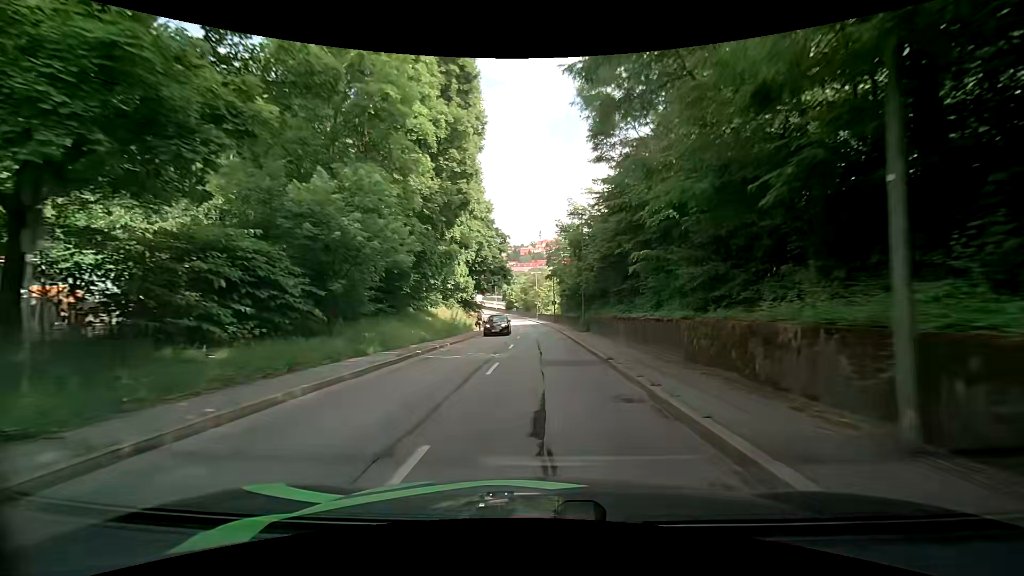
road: tertiary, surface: asphalt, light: Day
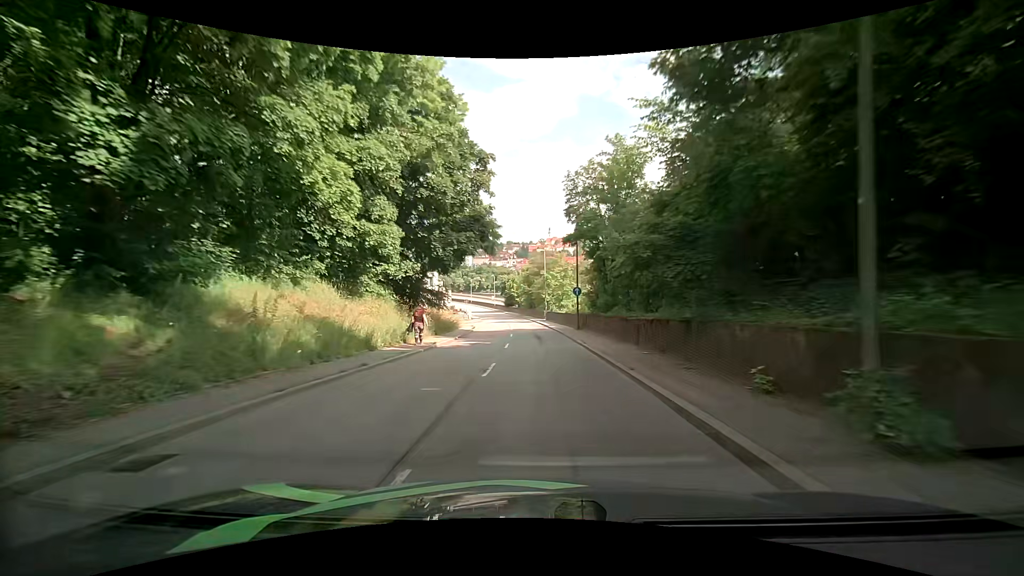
(+0.3, +28.4) m; +1°
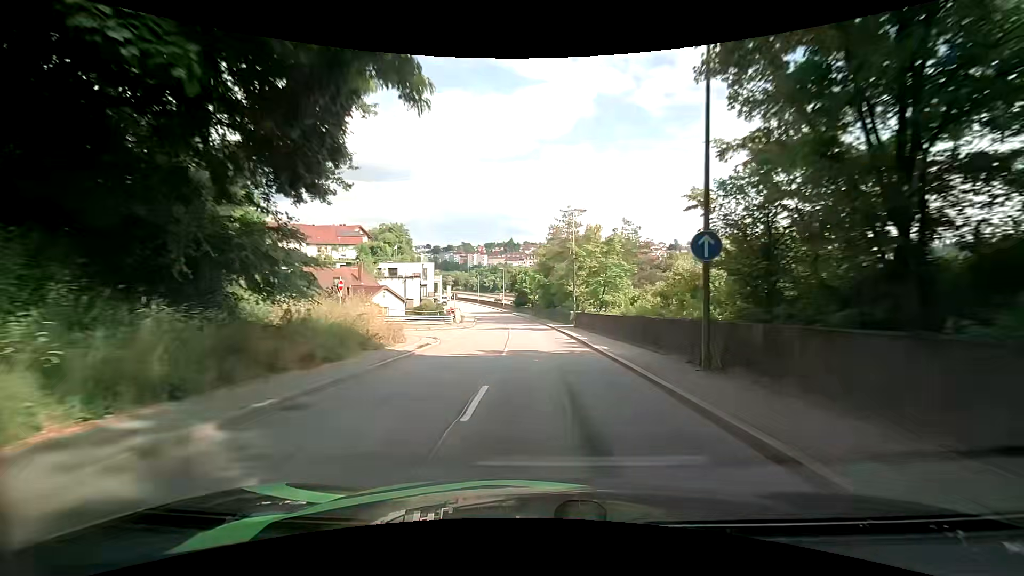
(-1.0, +22.5) m; -5°
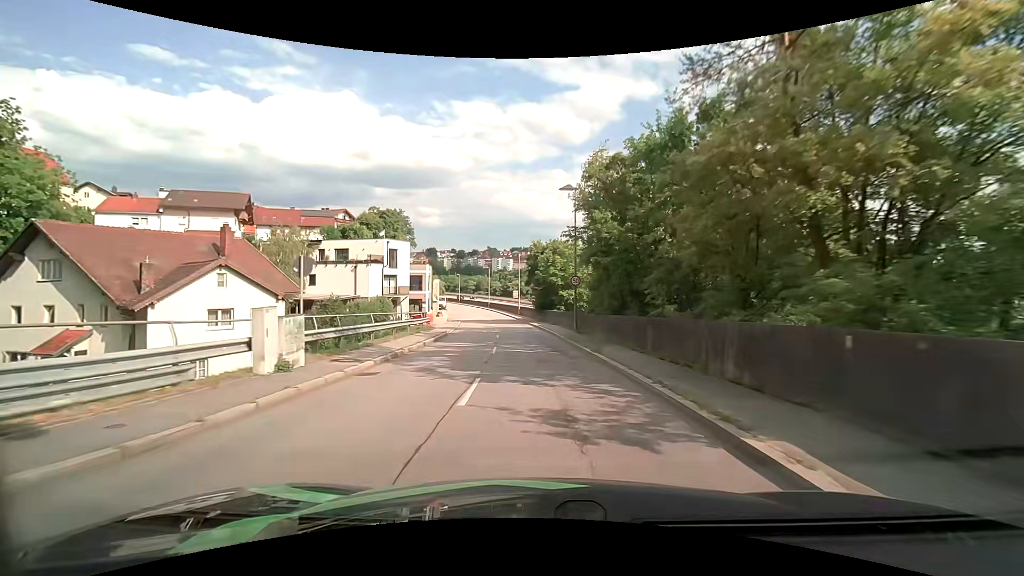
(-0.3, +35.1) m; -2°
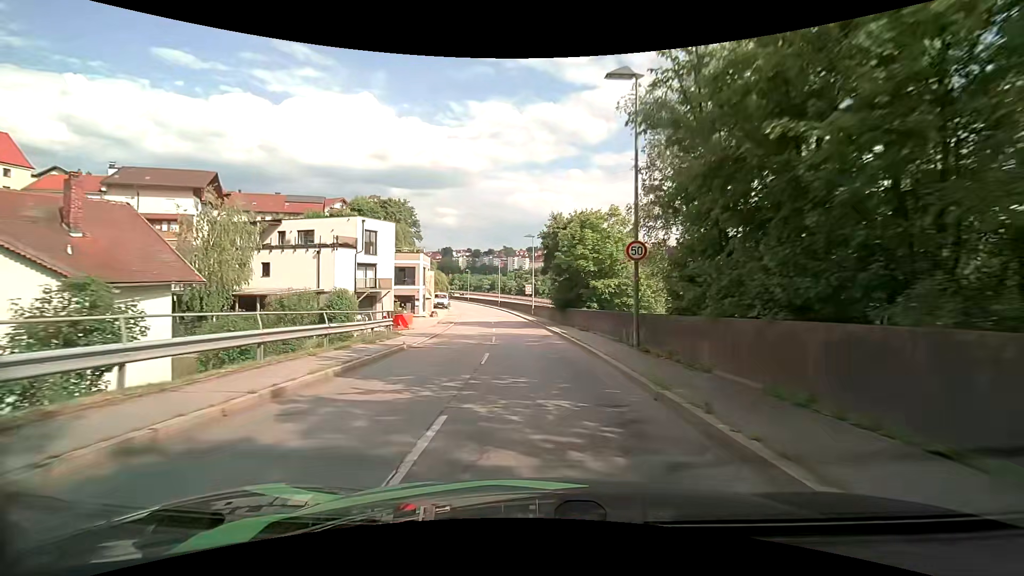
(-0.1, +13.1) m; -1°
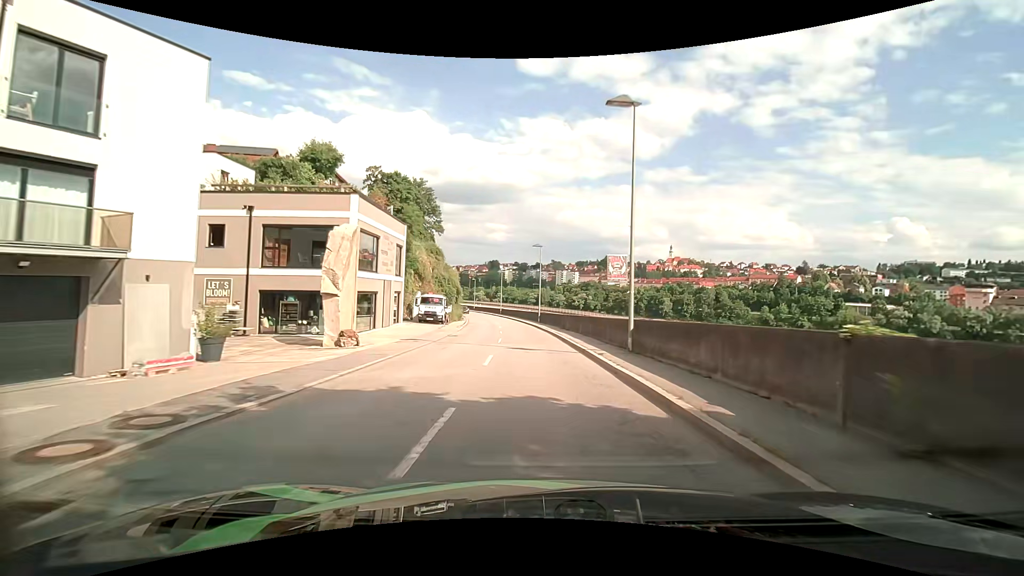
(-1.9, +34.1) m; -6°
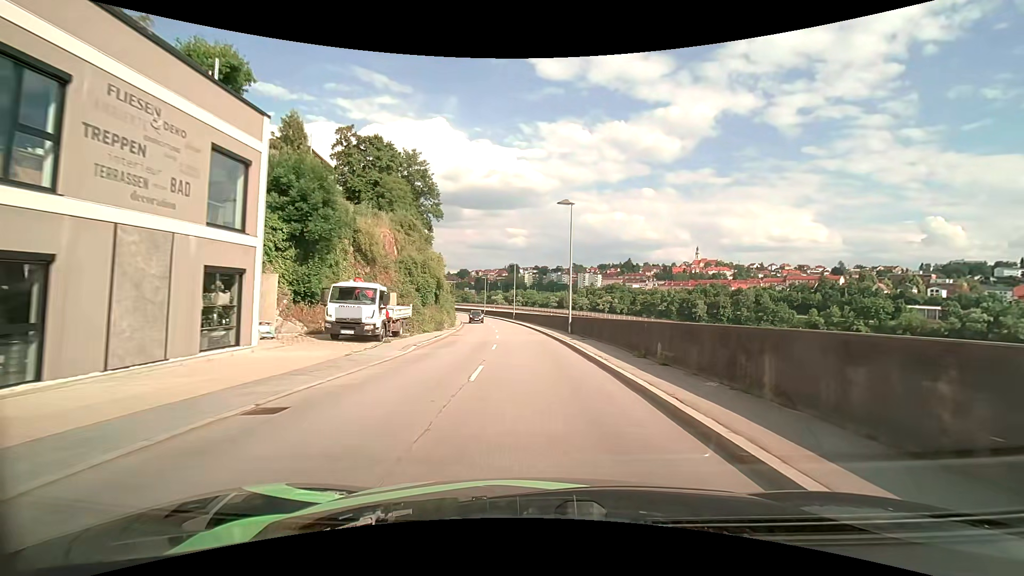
(-0.5, +21.3) m; -2°
